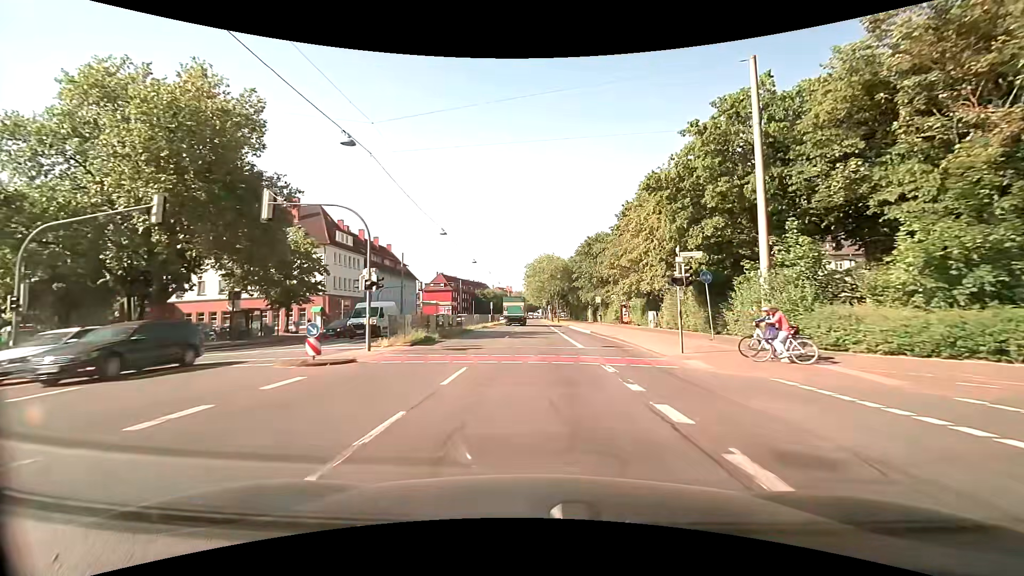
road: primary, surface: asphalt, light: Day
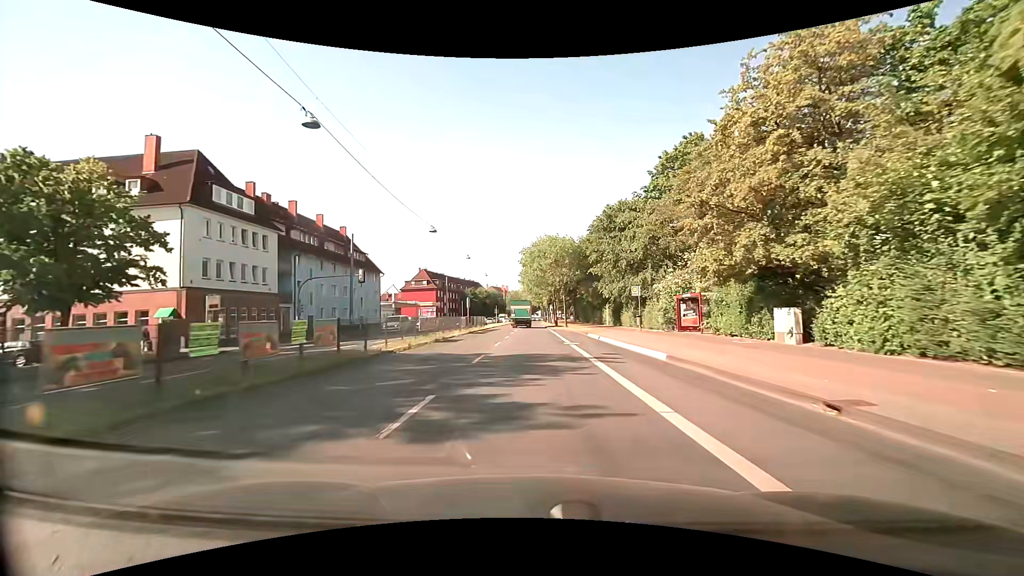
(0.0, +23.3) m; 0°
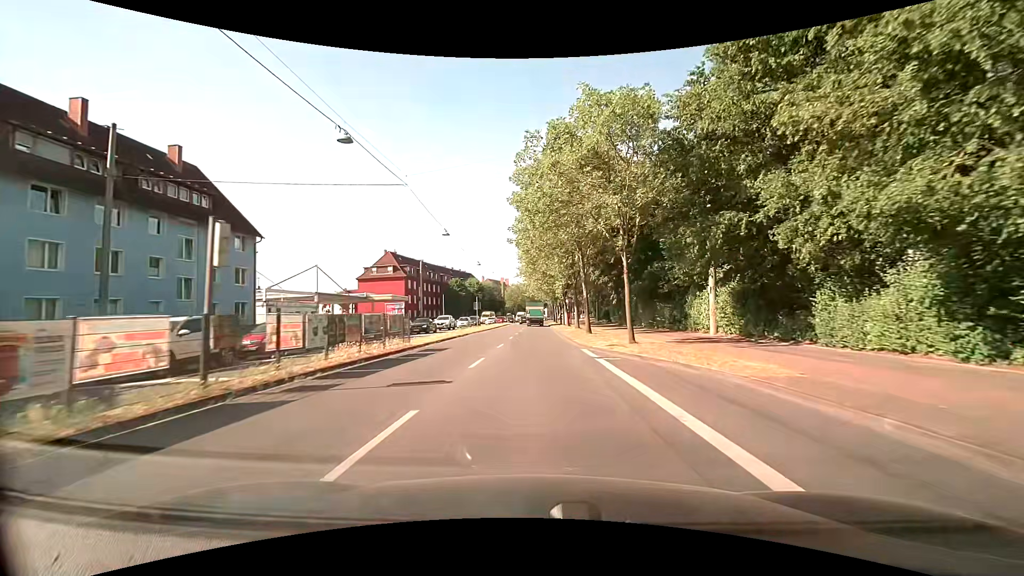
(-0.4, +37.6) m; -1°
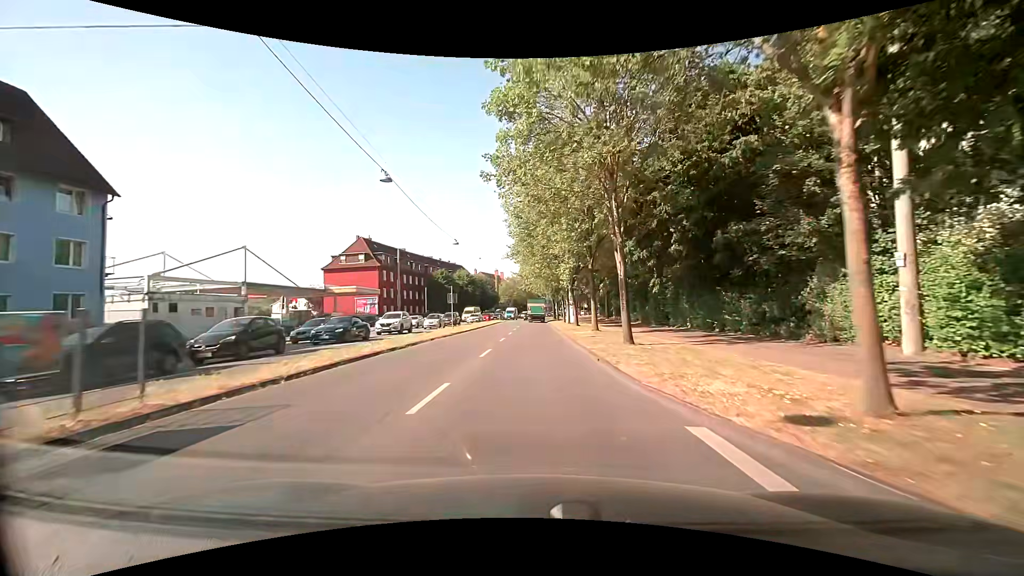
(0.0, +15.2) m; 0°
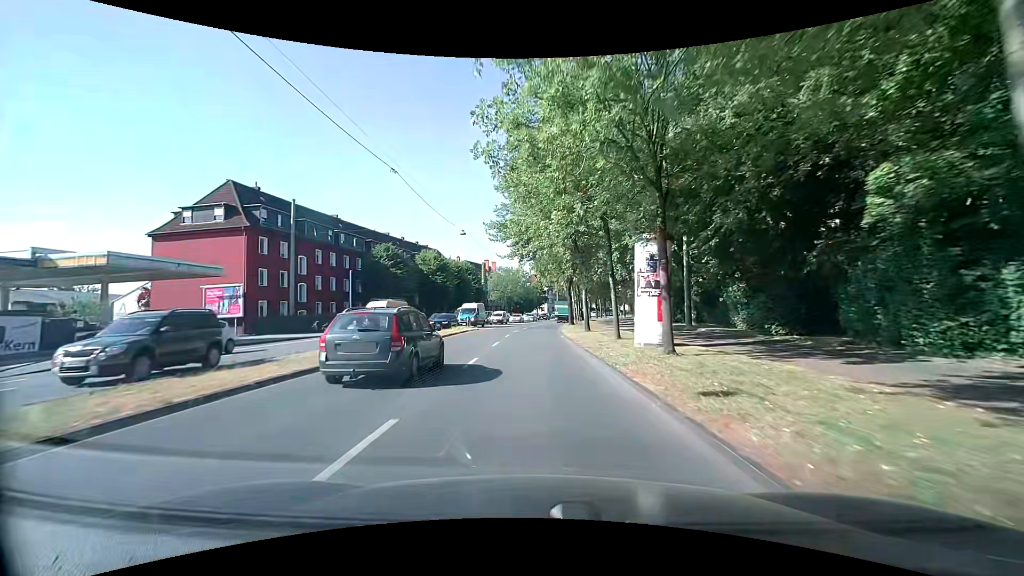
(-0.3, +39.4) m; 0°
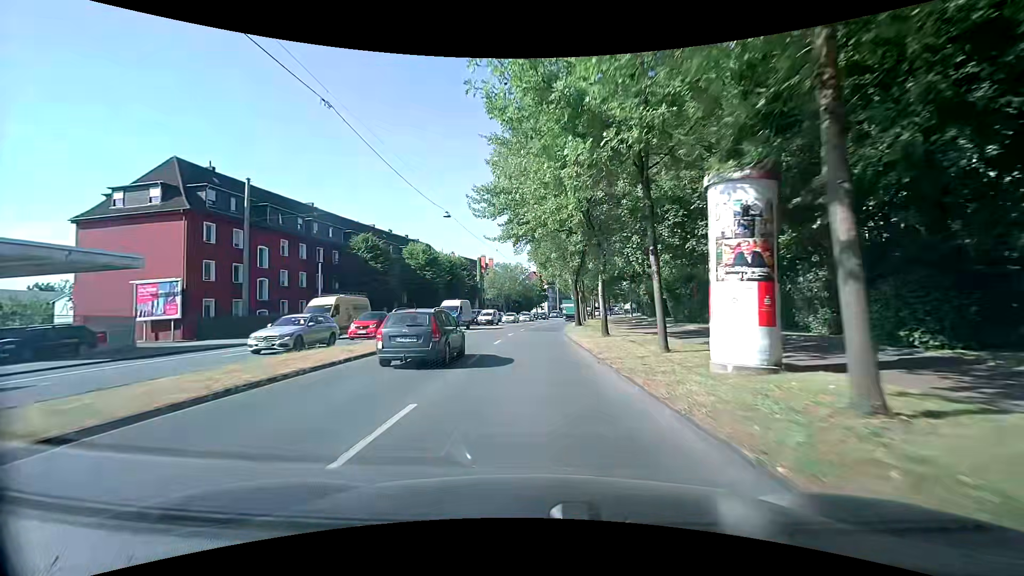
(0.0, +7.9) m; -1°
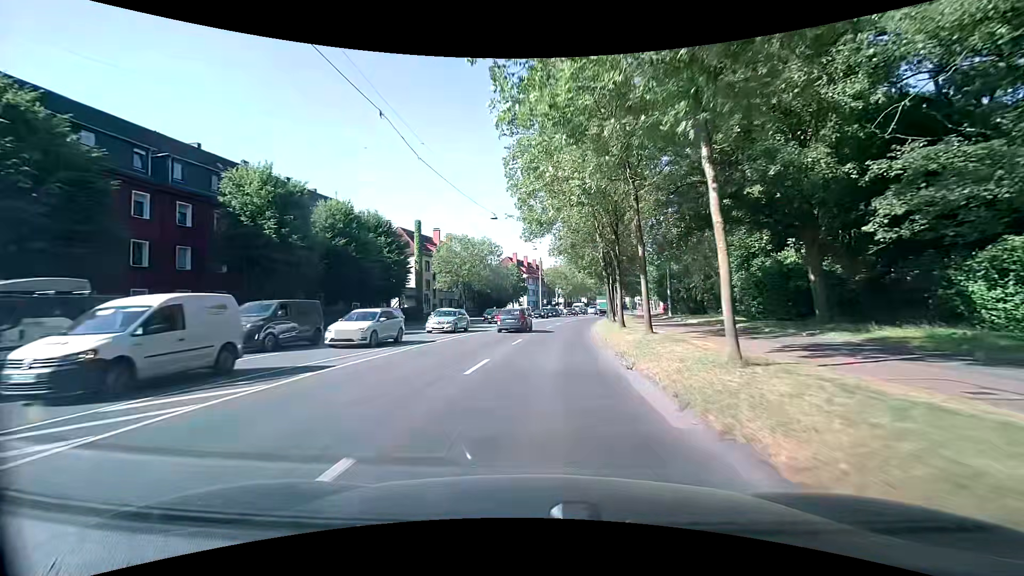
(+0.7, +39.2) m; +3°
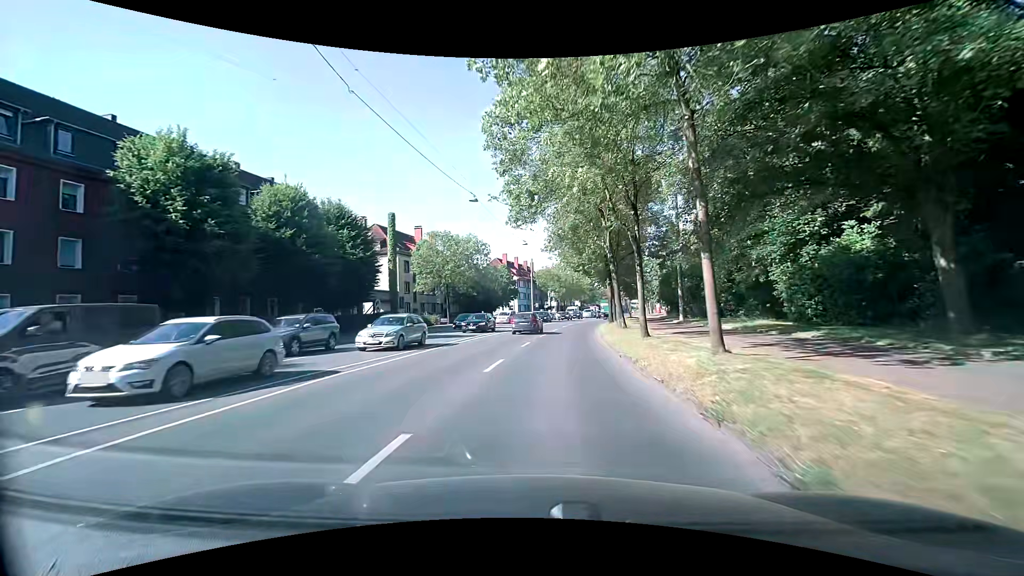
(+0.1, +7.7) m; +1°
(0, +10) (0, +20) (+1, +30) (+2, +40) (+4, +50) (+5, +60) (+7, +70) (+9, +79) (+11, +89) (+14, +99) m
